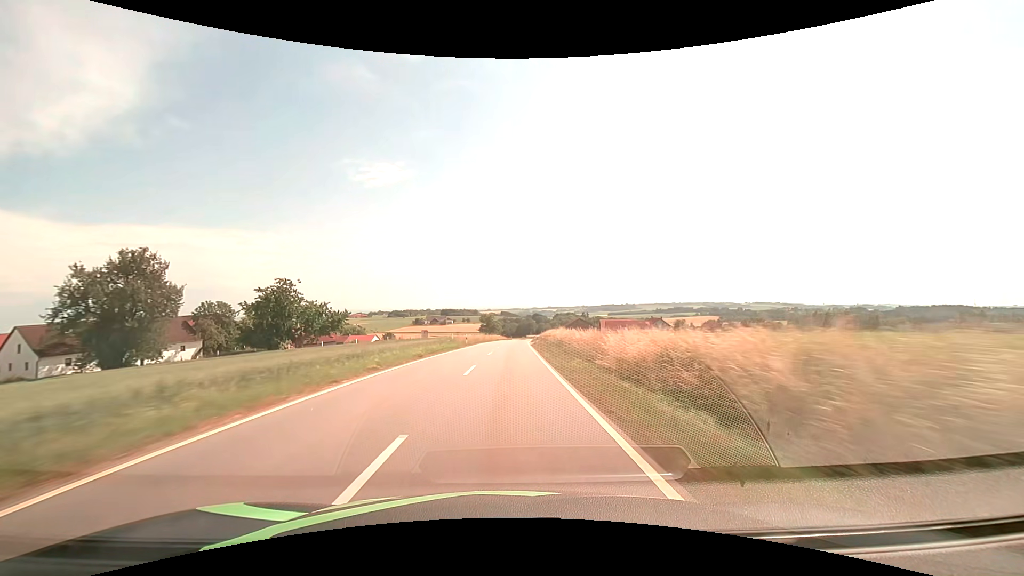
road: tertiary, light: Day
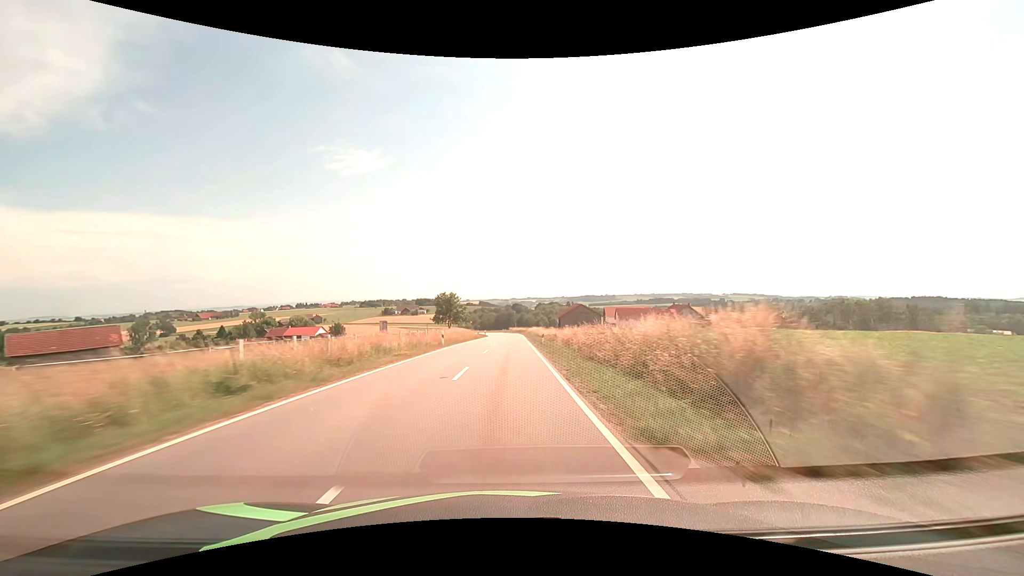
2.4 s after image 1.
(+1.3, +62.5) m; +2°
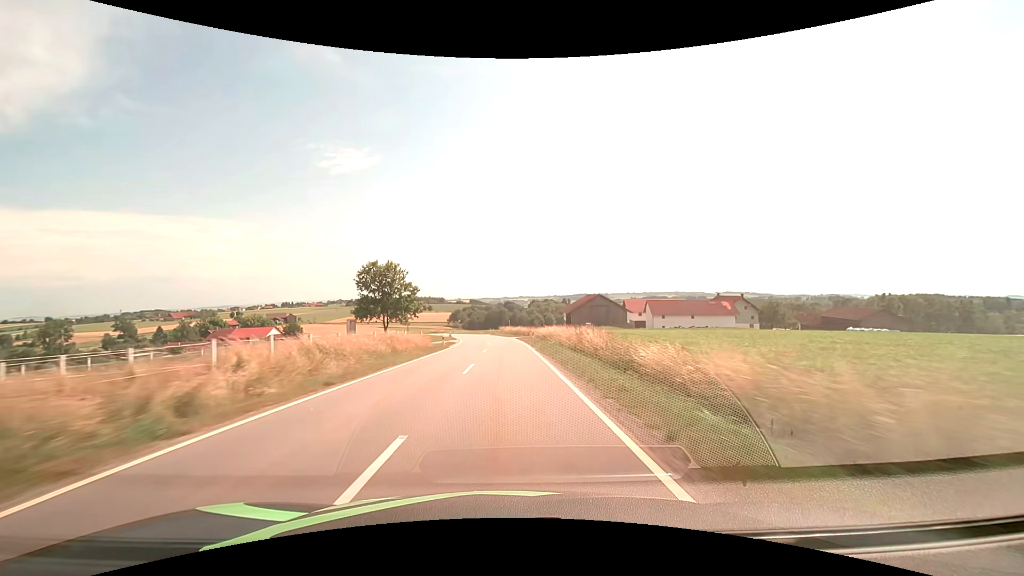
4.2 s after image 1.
(+0.5, +46.6) m; +1°
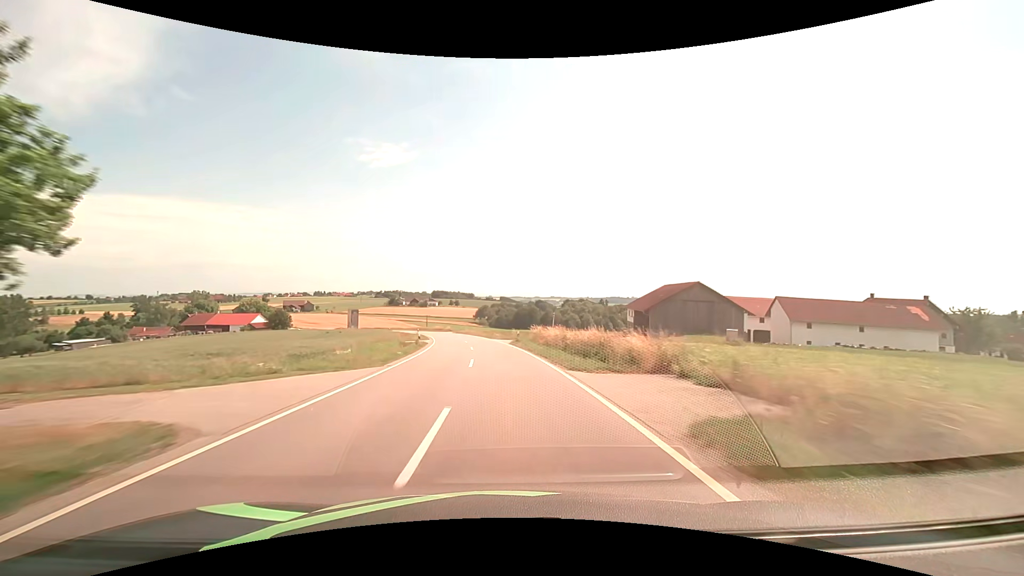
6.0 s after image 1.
(-0.9, +46.4) m; -4°
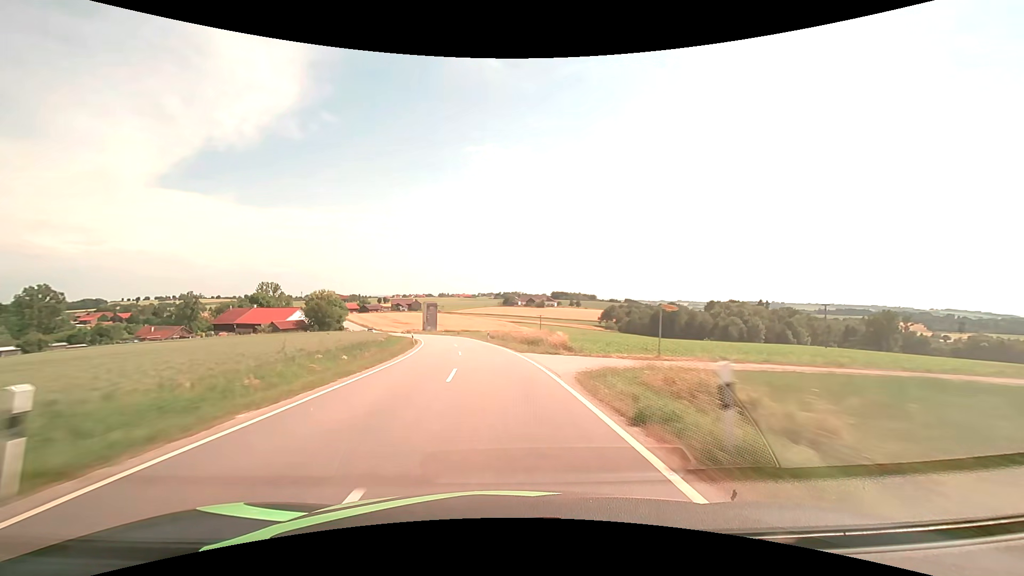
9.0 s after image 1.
(-7.9, +76.7) m; -13°
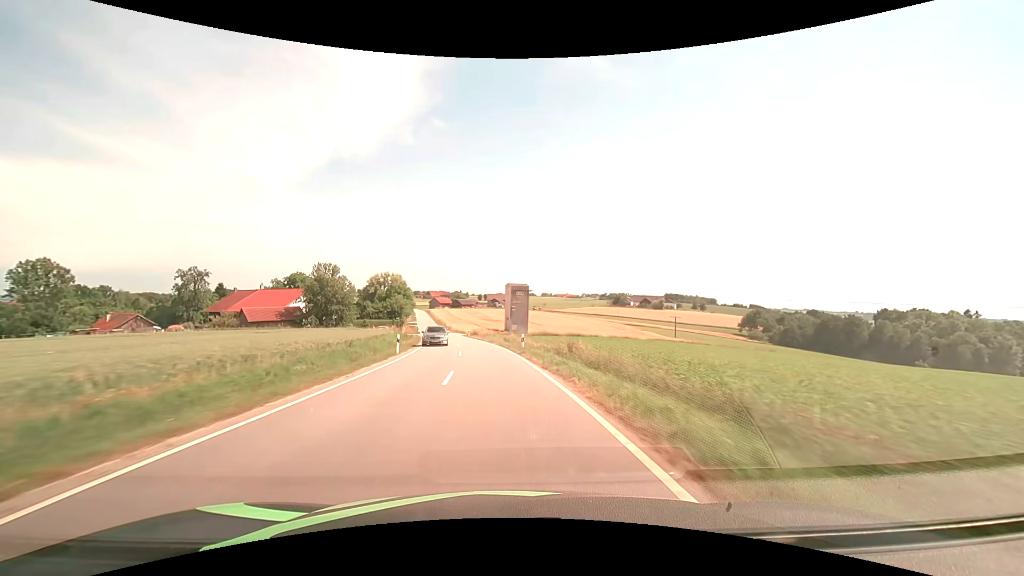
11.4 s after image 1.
(-6.8, +61.4) m; -12°
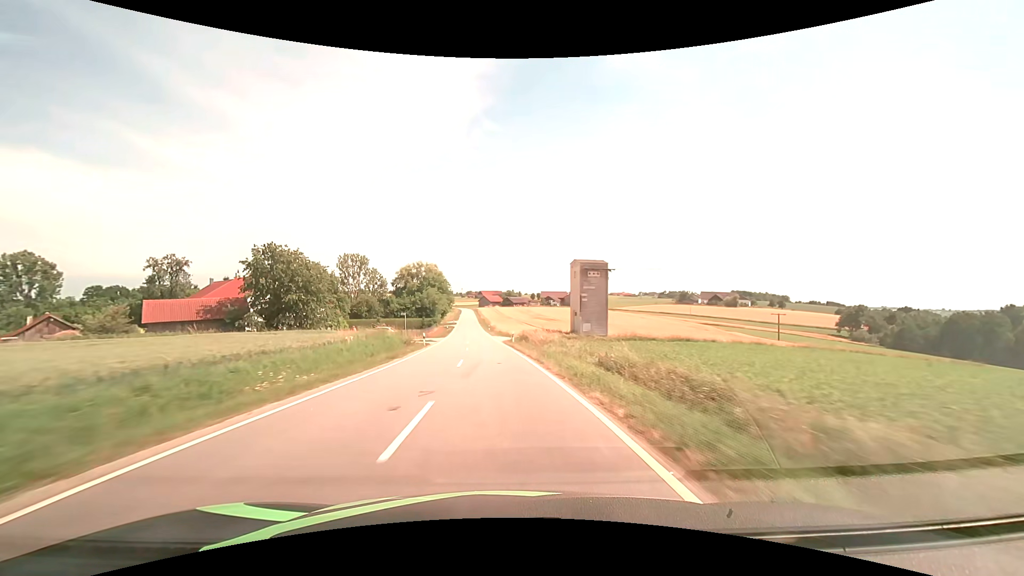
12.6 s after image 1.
(-1.7, +30.9) m; -6°
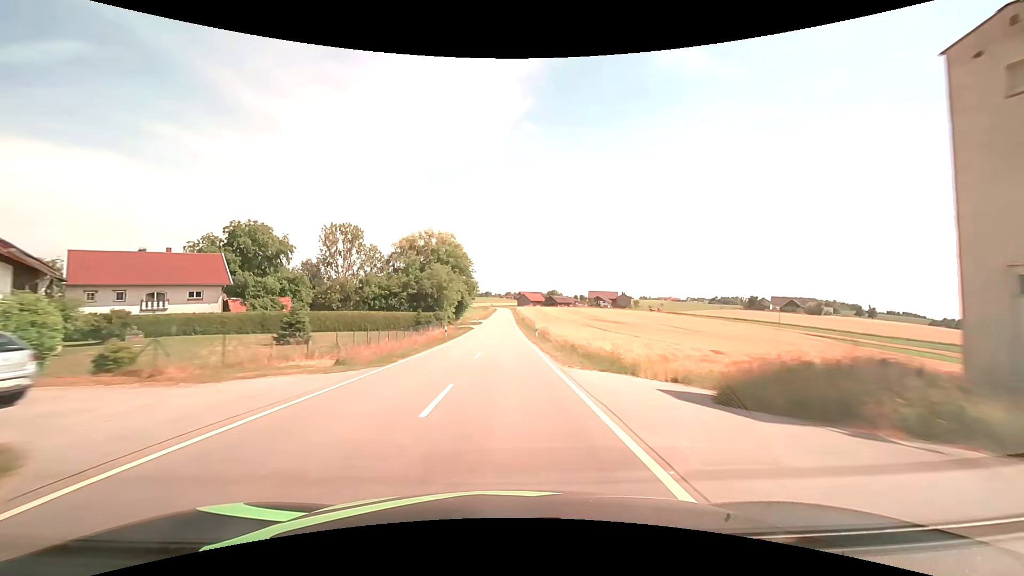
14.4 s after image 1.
(-2.9, +46.4) m; -5°
(0, +10) (0, +20) (0, +30) (0, +40) (0, +50) (0, +60) (0, +70) (0, +80) (0, +90) (0, +100) m
